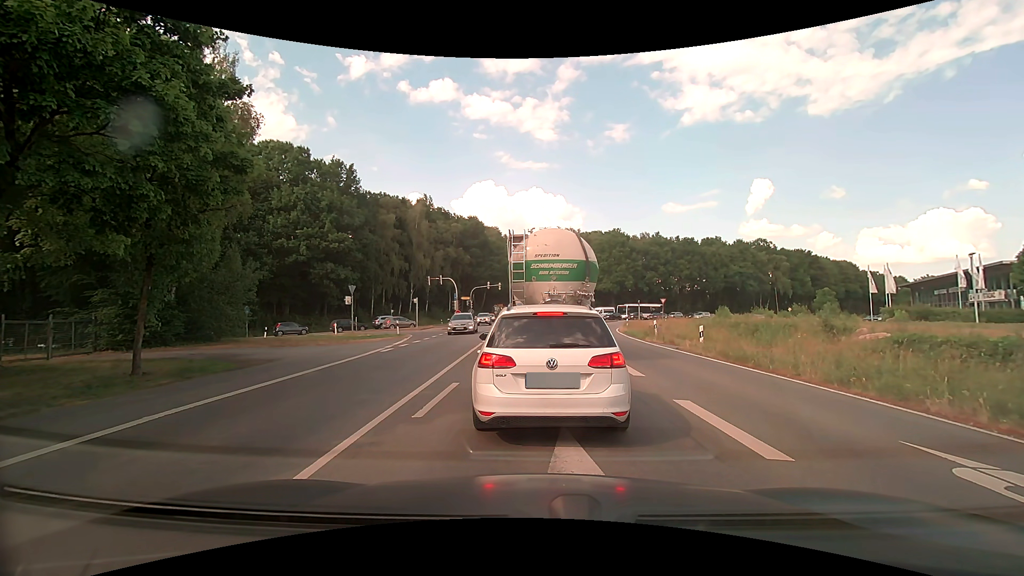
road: primary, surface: asphalt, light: Day
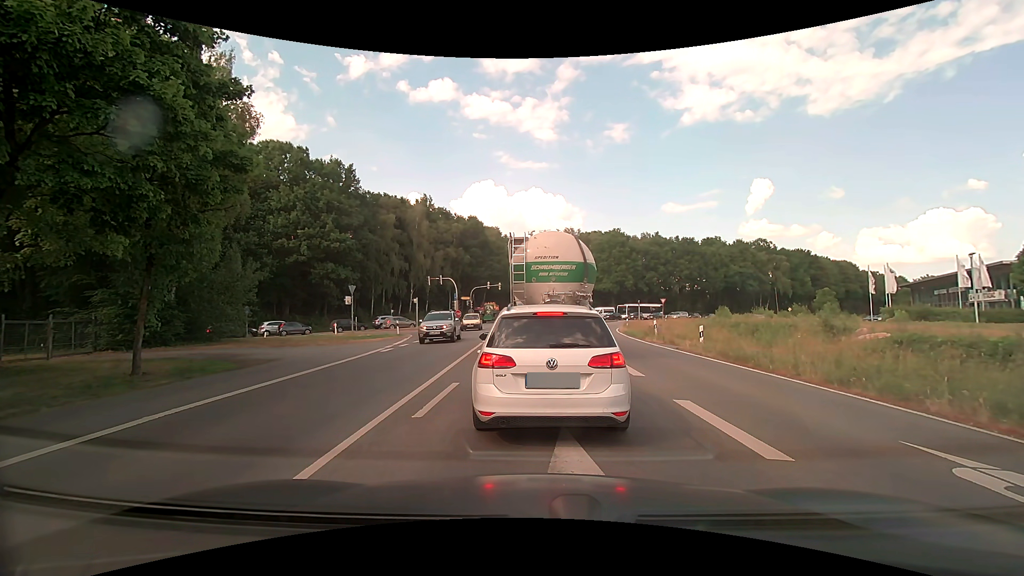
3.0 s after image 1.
(0.0, 0.0) m; 0°
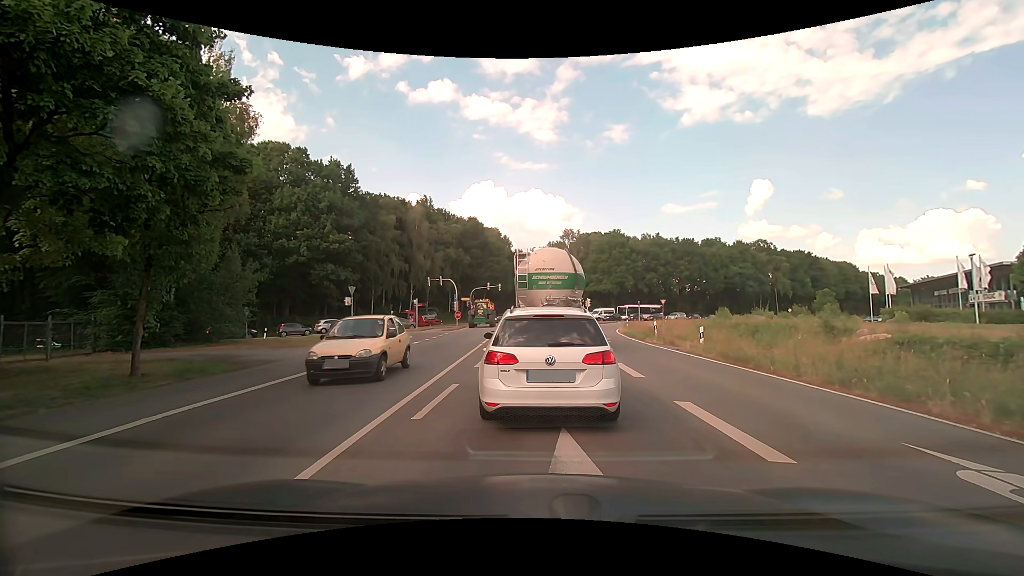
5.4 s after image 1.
(0.0, 0.0) m; 0°
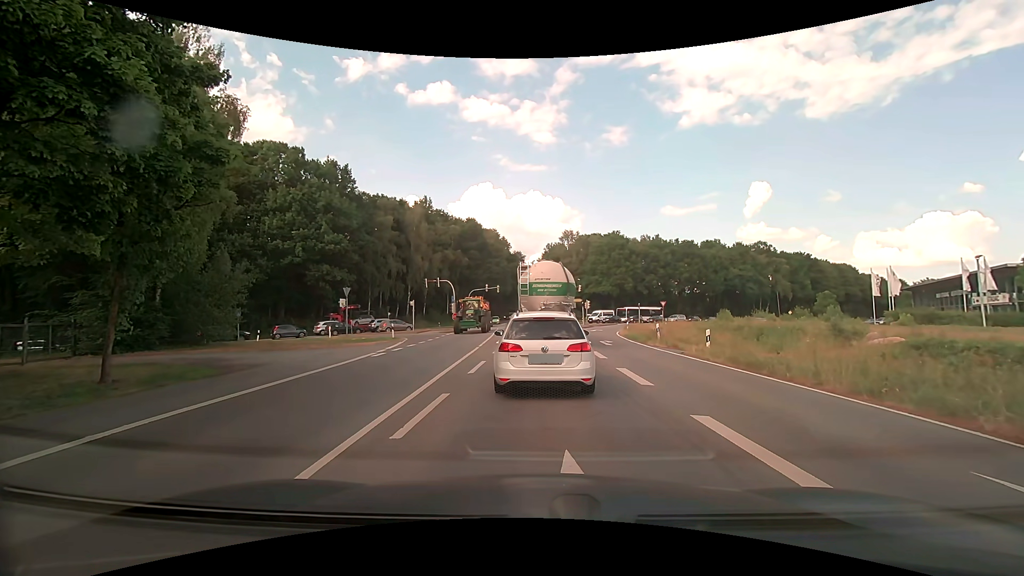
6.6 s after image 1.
(0.0, +1.0) m; +1°
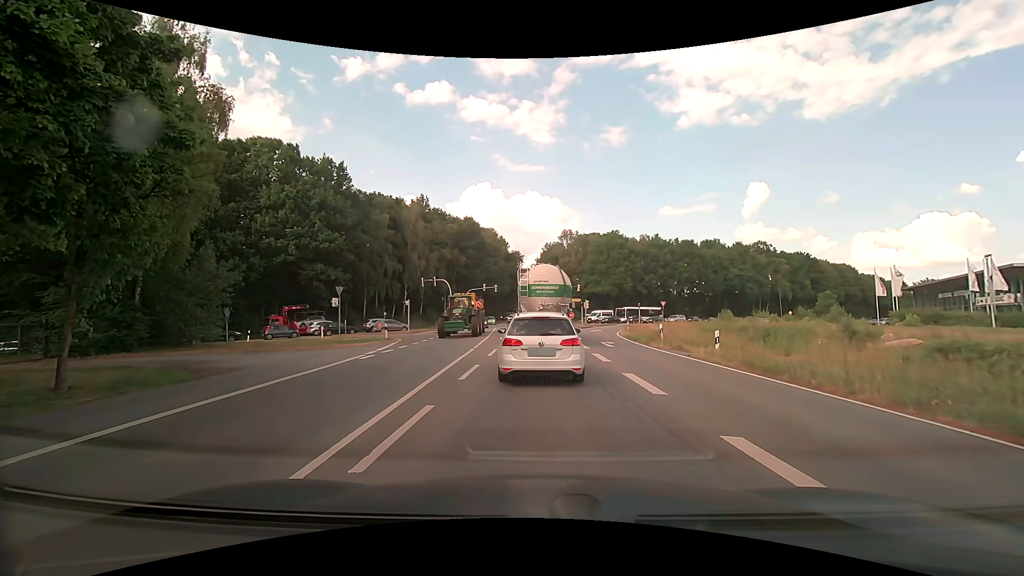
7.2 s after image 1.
(0.0, +1.2) m; +1°
